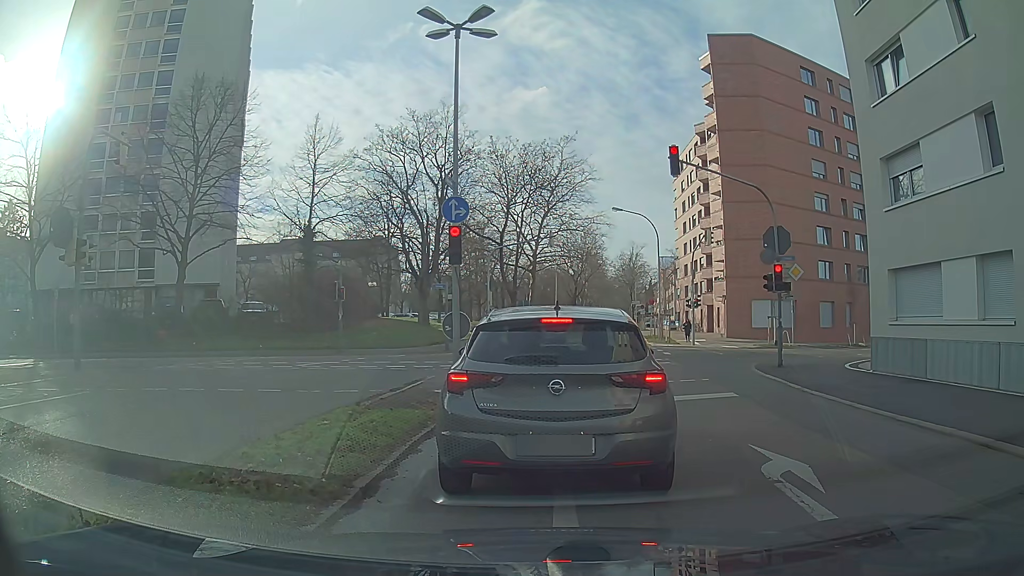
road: secondary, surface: asphalt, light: Day
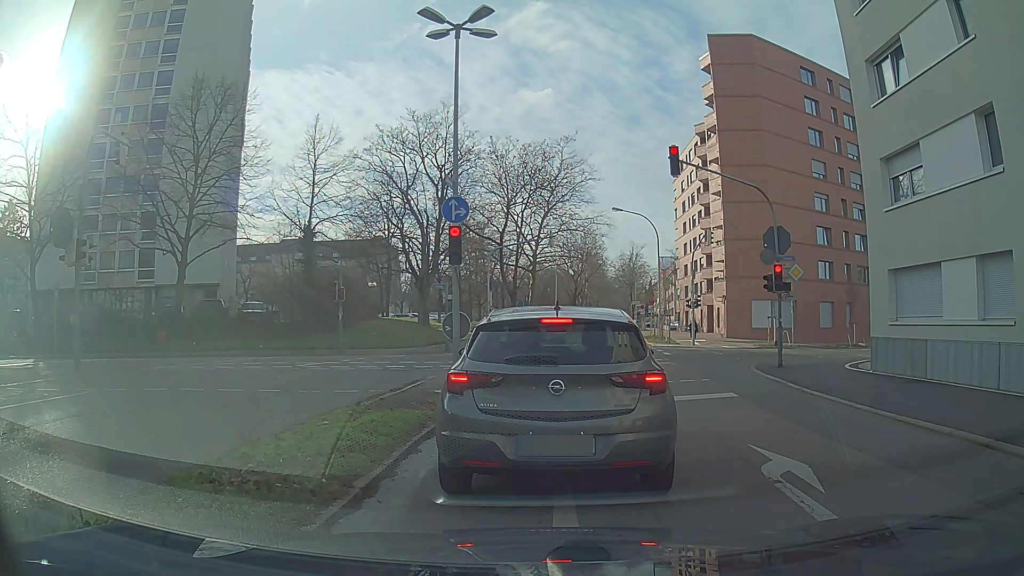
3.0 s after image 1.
(0.0, +0.1) m; 0°
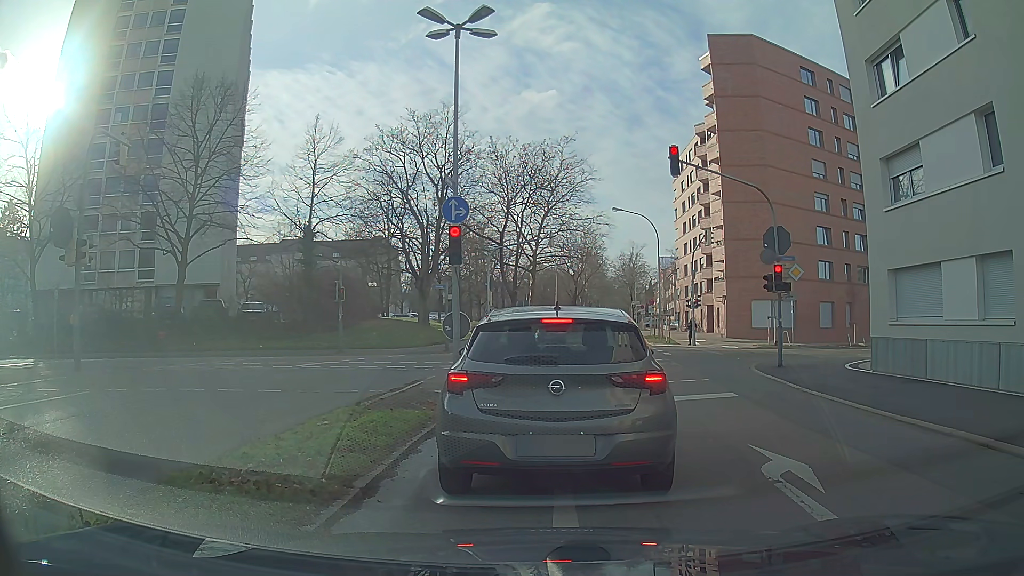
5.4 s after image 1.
(0.0, 0.0) m; 0°
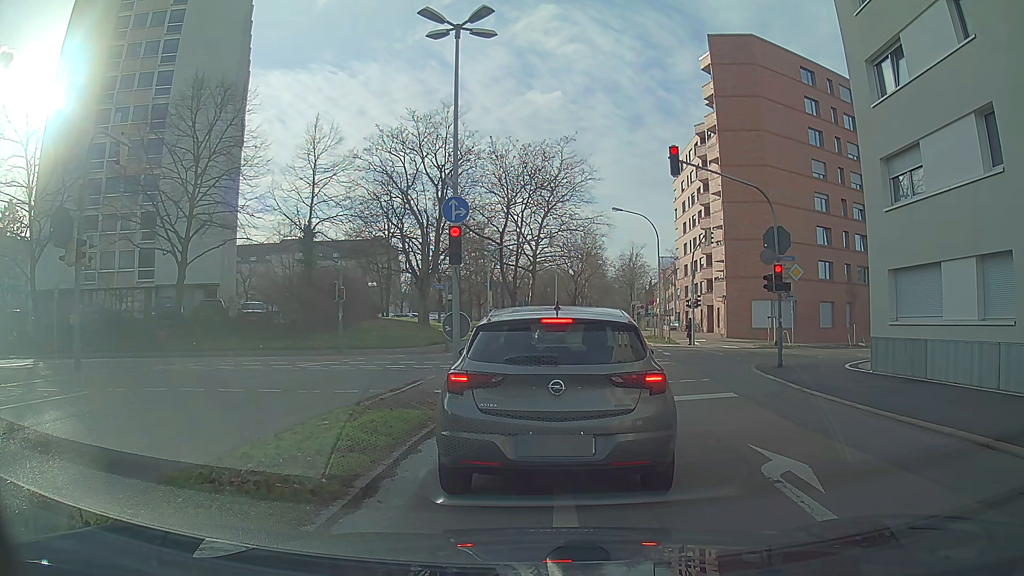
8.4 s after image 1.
(0.0, 0.0) m; 0°
(+1, +10) (+3, +20) (+4, +30) (+6, +39) (+8, +49) (+10, +59) (+13, +69) (+15, +79) (+17, +88) (+18, +98) m
